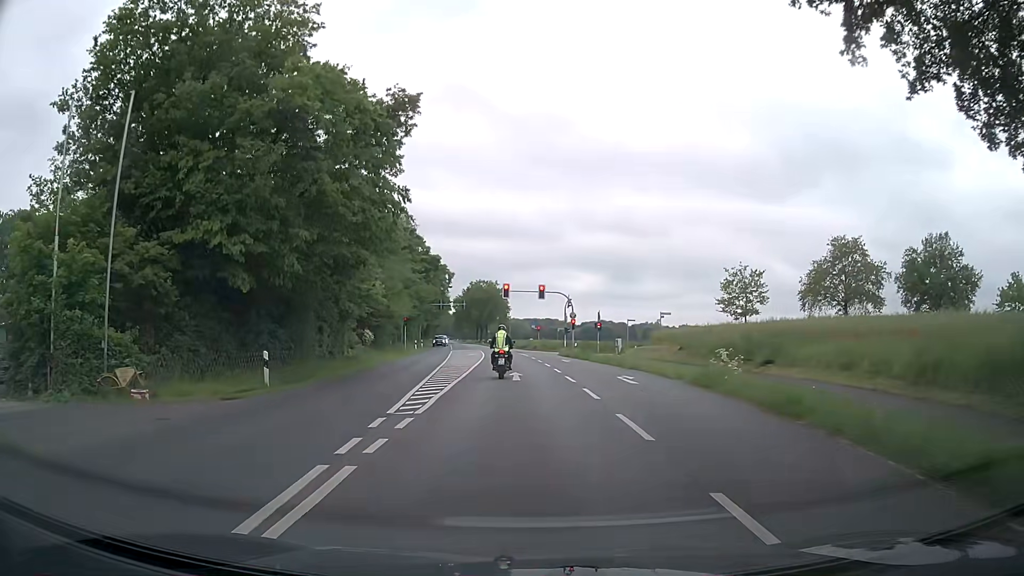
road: secondary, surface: asphalt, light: Day
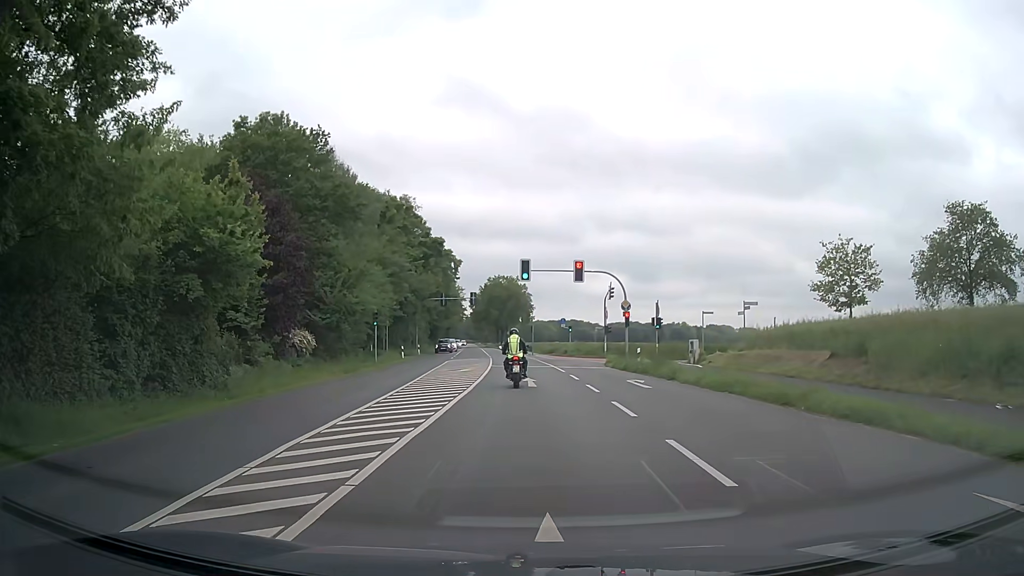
(0.0, +20.4) m; -1°
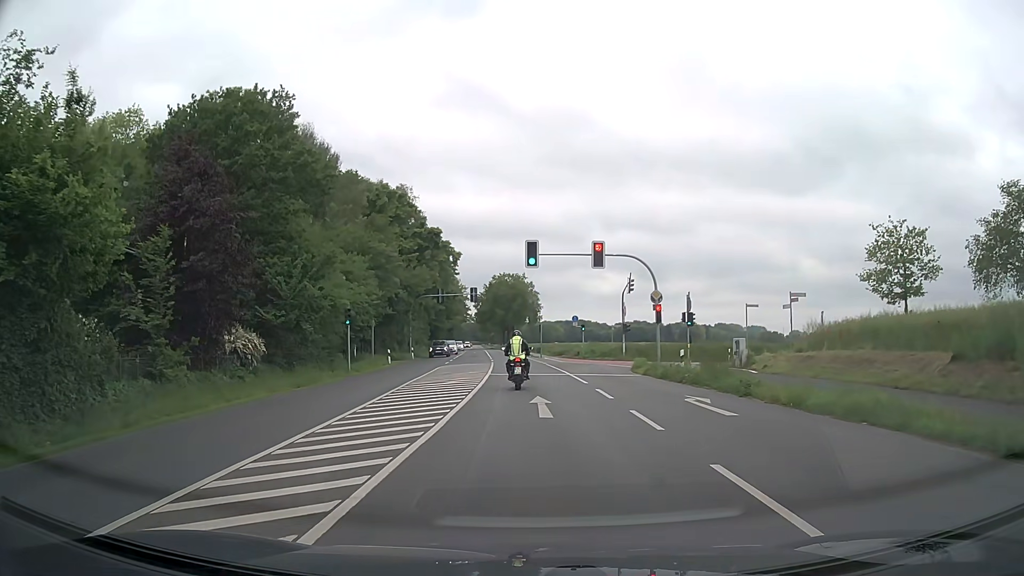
(-0.1, +8.0) m; -1°
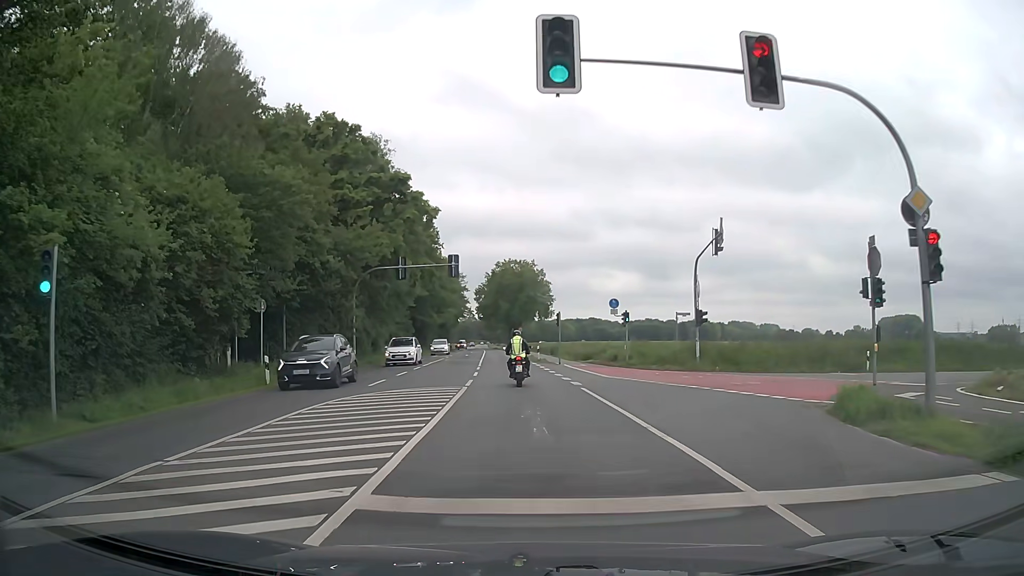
(-0.2, +23.5) m; -1°
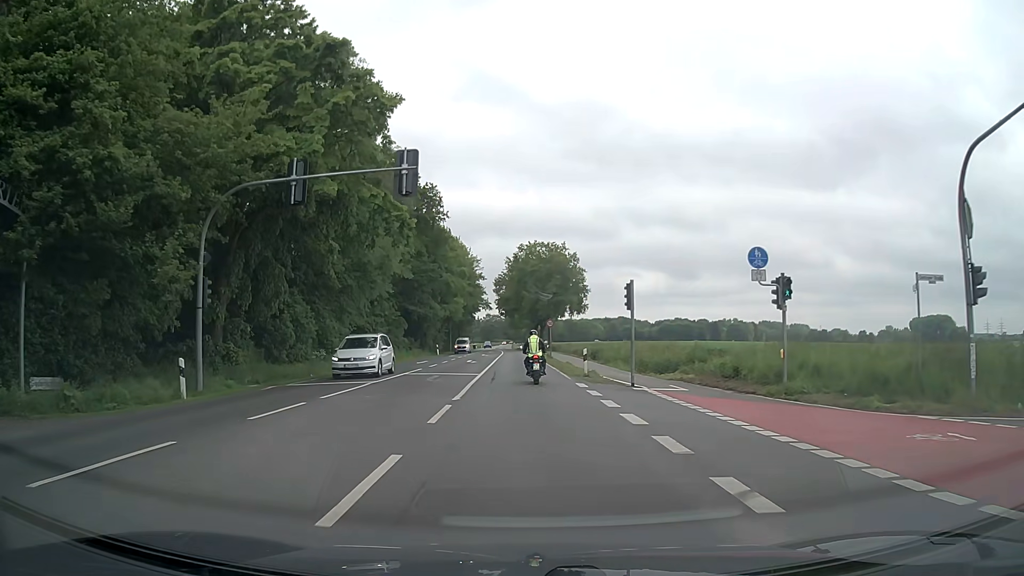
(-0.5, +22.3) m; -3°
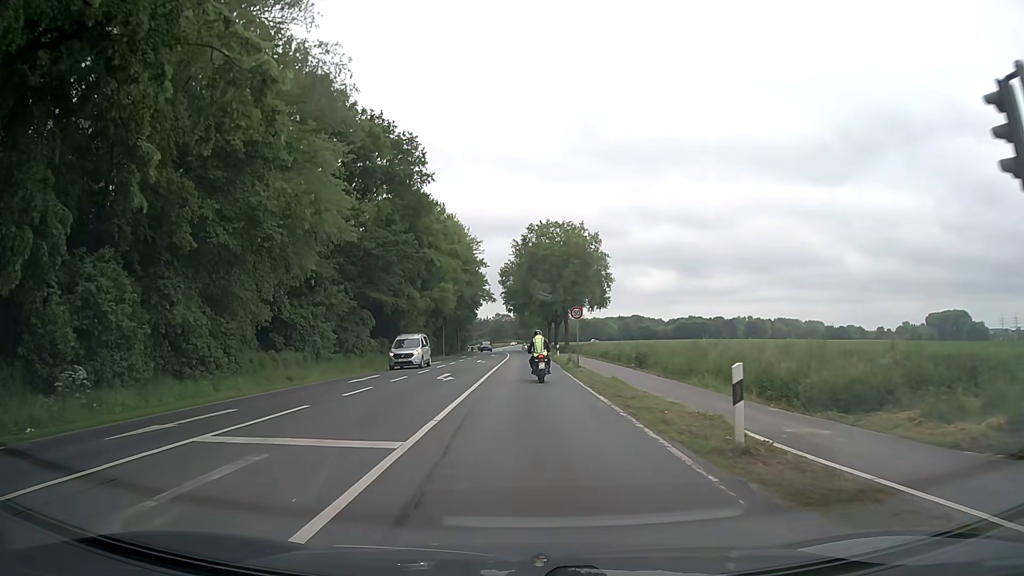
(-0.1, +18.3) m; 0°
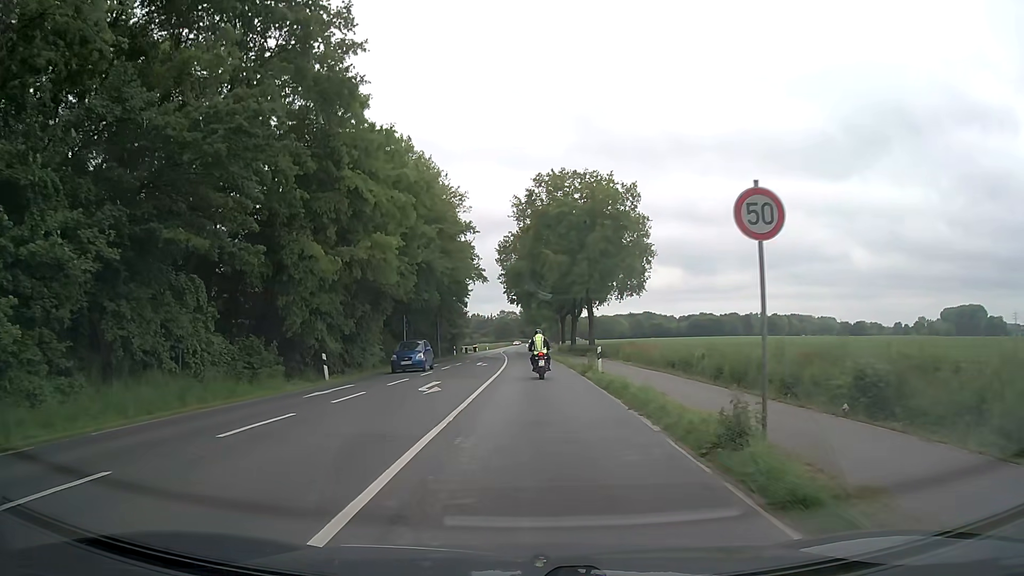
(-0.2, +25.8) m; -1°
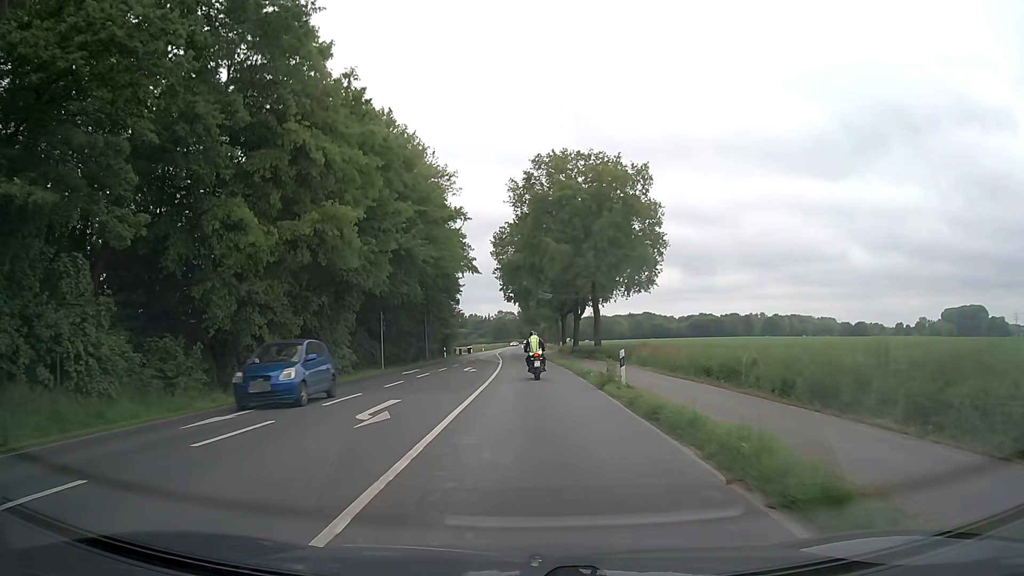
(0.0, +6.7) m; 0°
(0, +10) (0, +20) (0, +30) (0, +40) (-1, +50) (-1, +60) (-2, +70) (-2, +80) (-2, +90) (-2, +100) m
